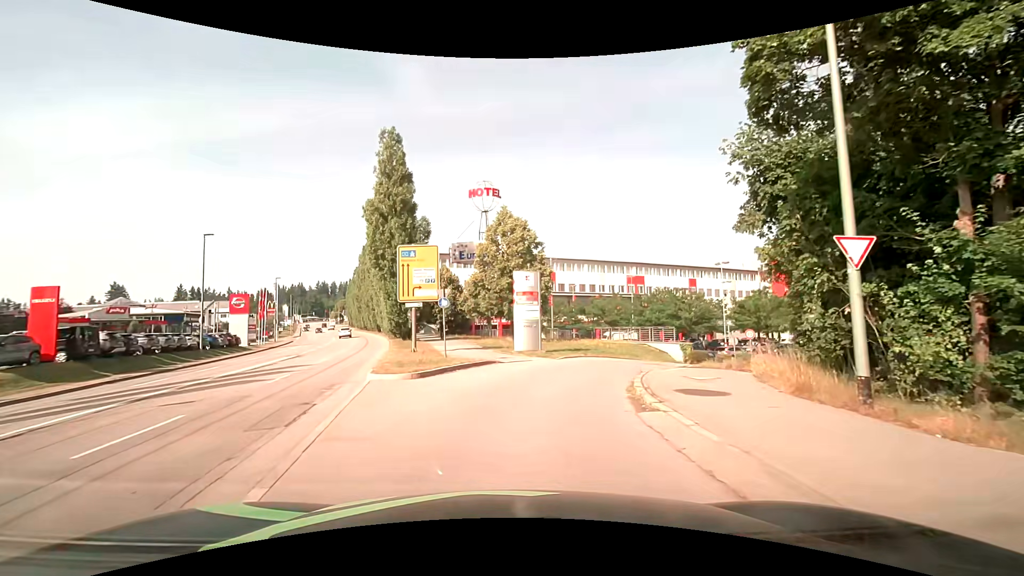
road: service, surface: asphalt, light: Day
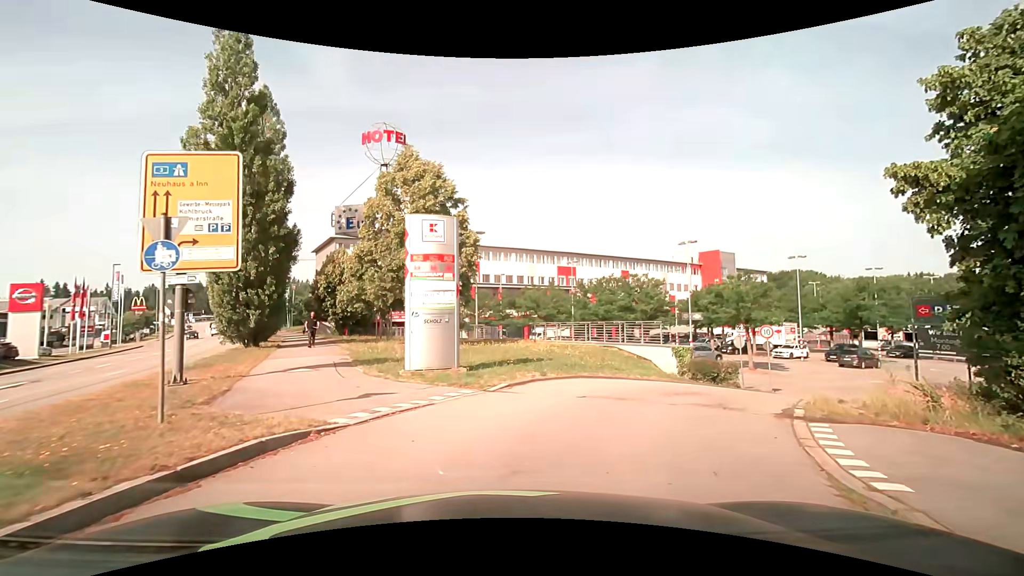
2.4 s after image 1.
(+0.7, +12.1) m; +9°
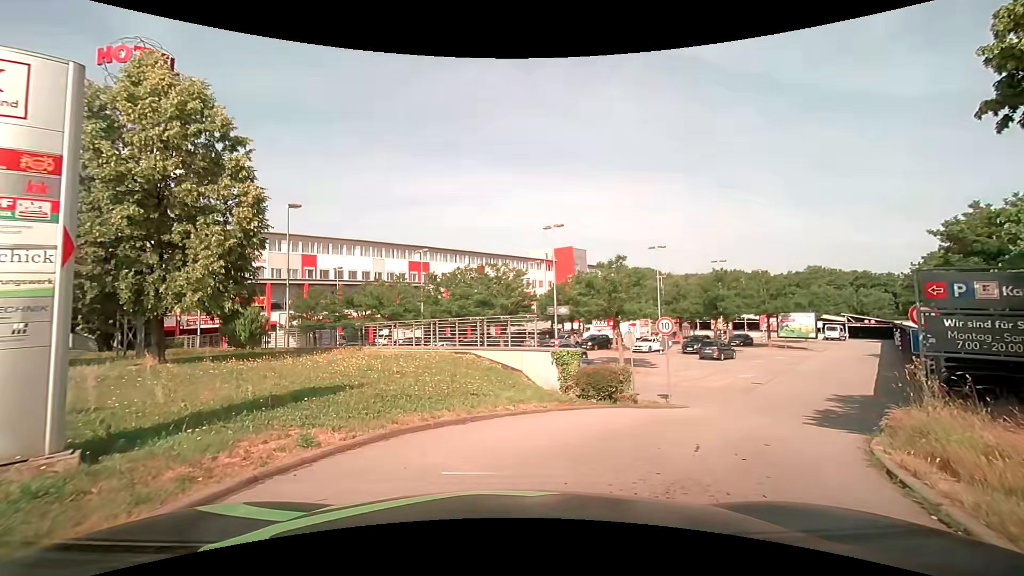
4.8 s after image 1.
(+0.9, +7.2) m; +17°
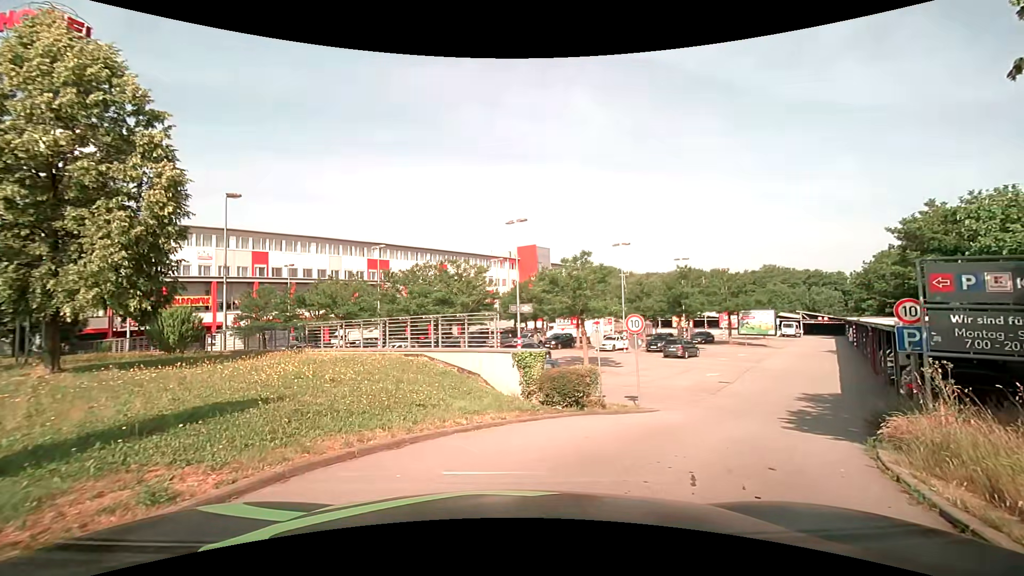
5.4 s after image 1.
(0.0, +1.5) m; +5°
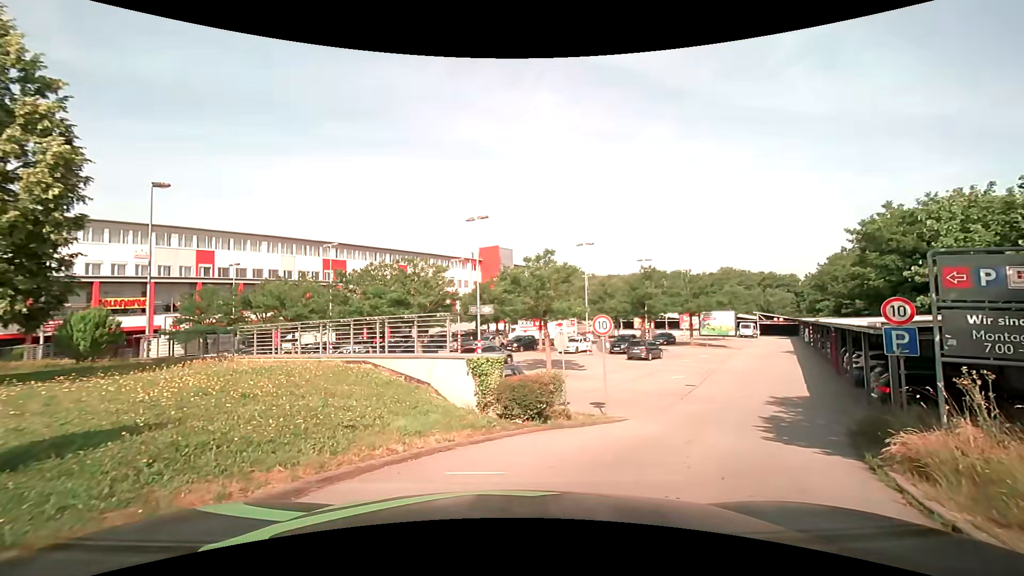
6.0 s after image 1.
(0.0, +1.5) m; +3°
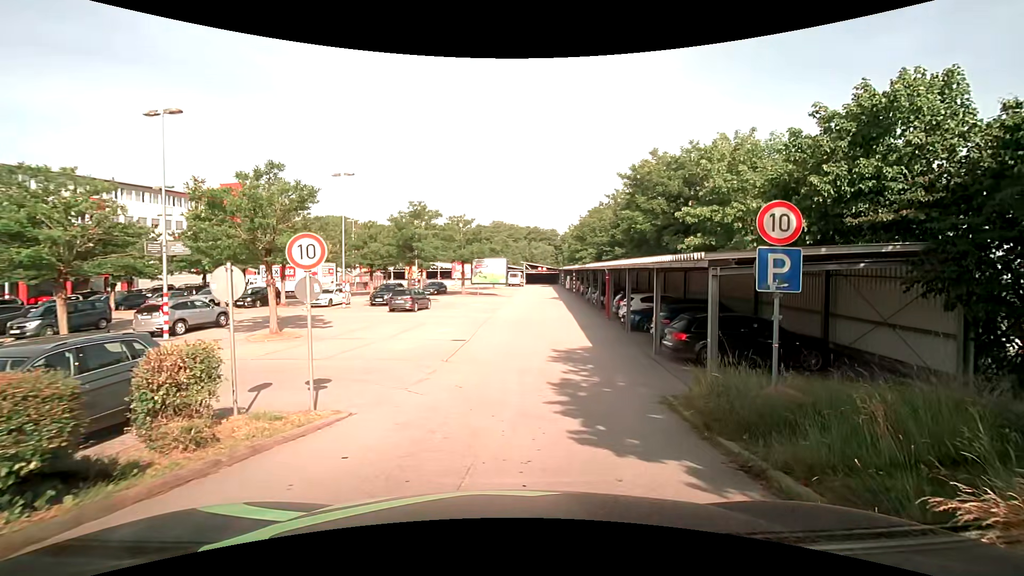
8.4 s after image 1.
(+1.3, +6.3) m; +25°
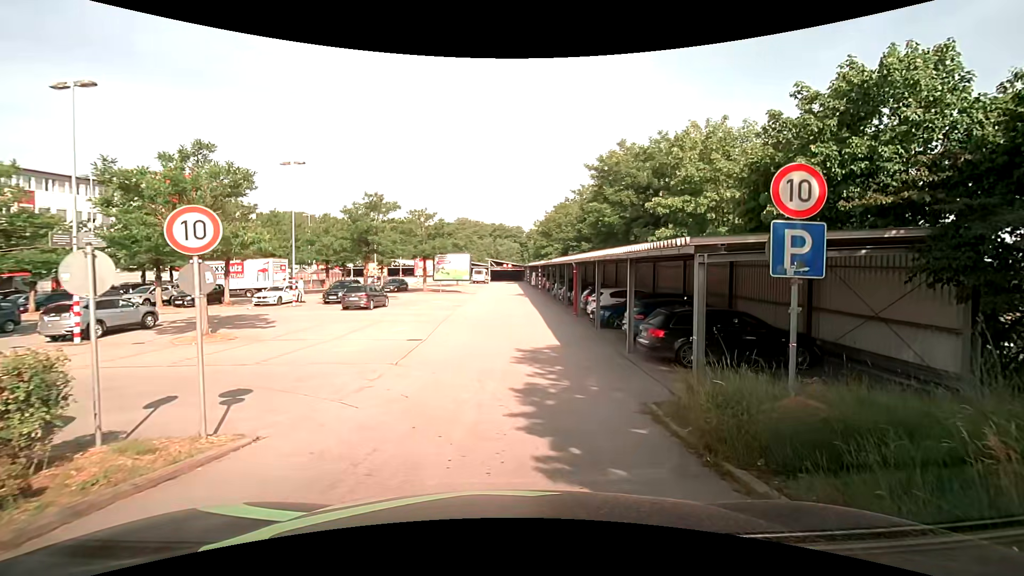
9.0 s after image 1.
(0.0, +1.6) m; +3°
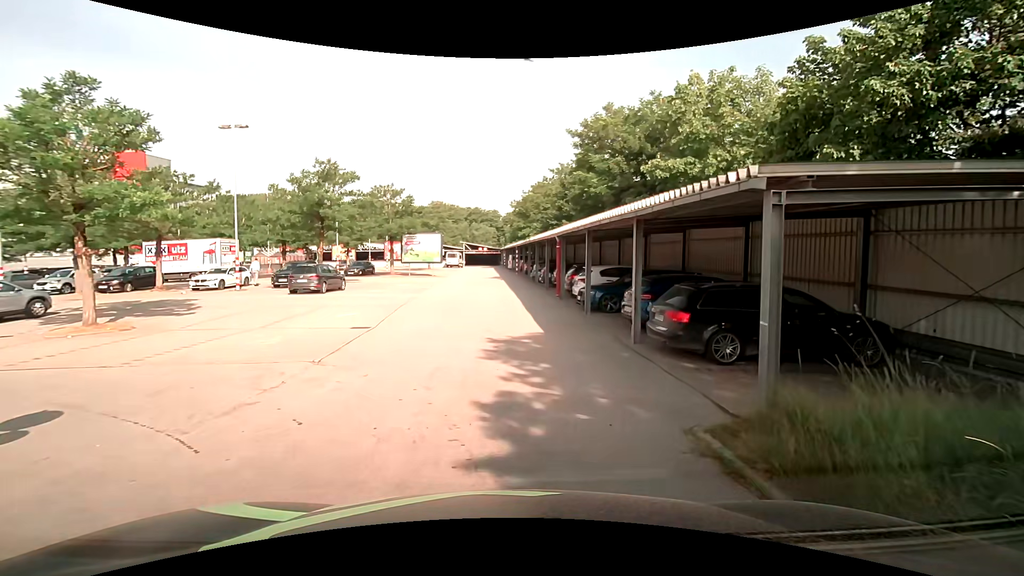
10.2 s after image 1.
(+0.1, +3.5) m; +3°
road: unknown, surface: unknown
